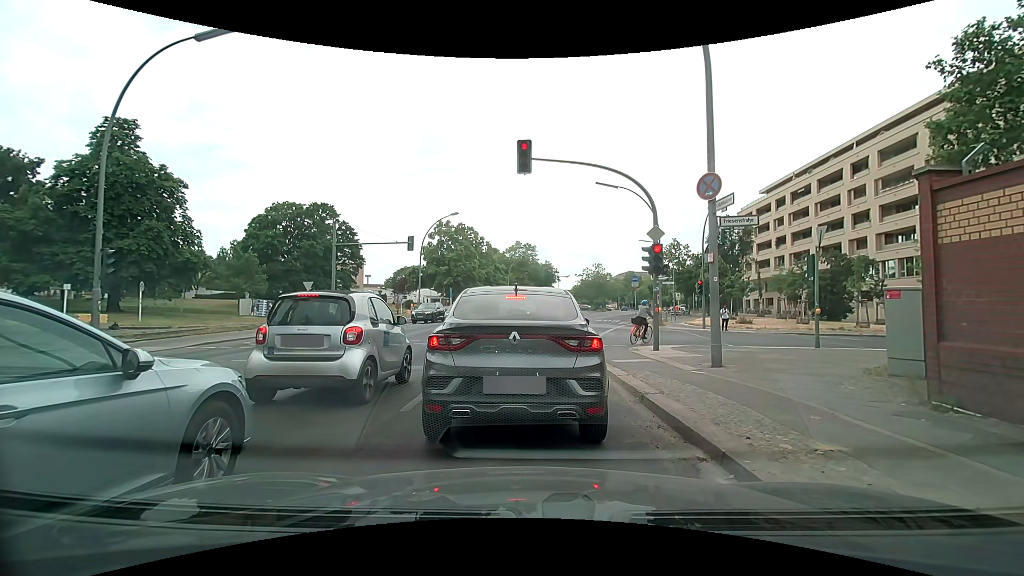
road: secondary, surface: asphalt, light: Day
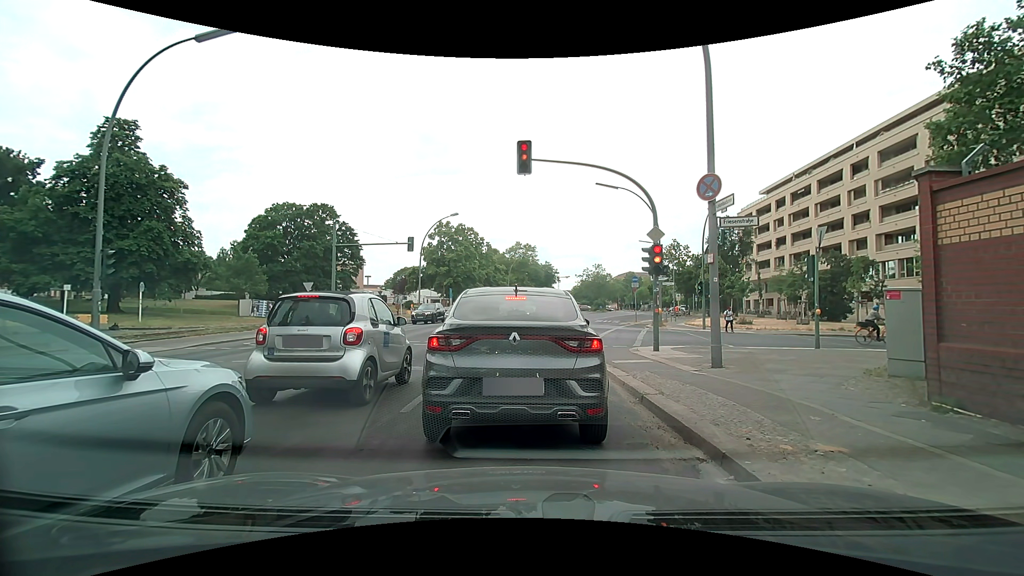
(0.0, +0.1) m; 0°
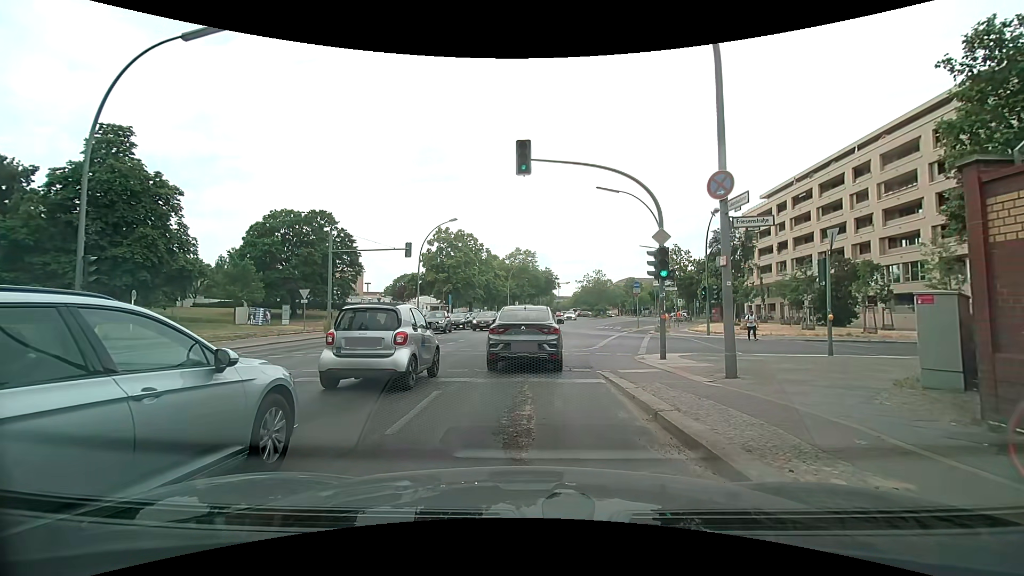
(0.0, +0.8) m; 0°
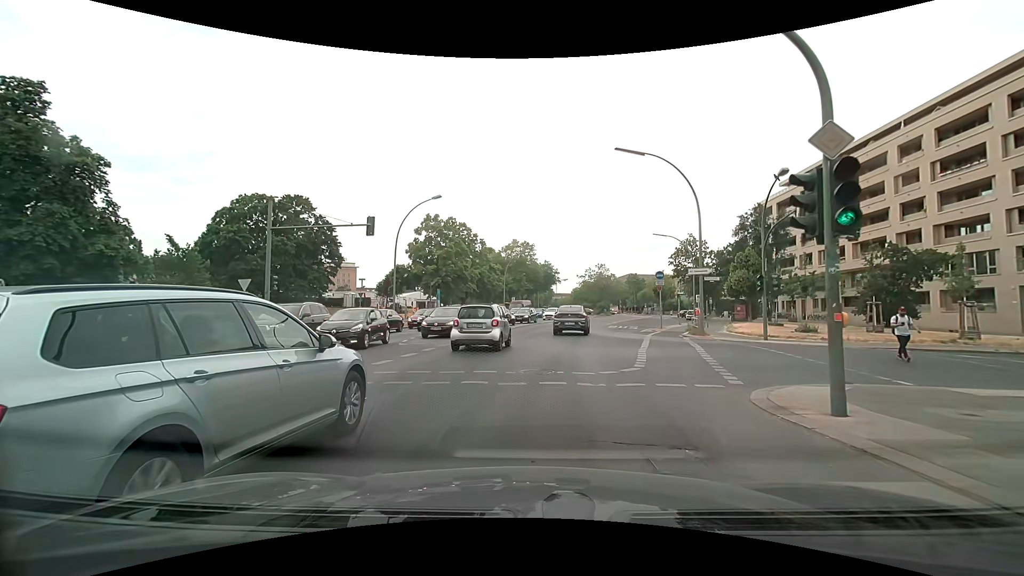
(+0.1, +8.4) m; +2°
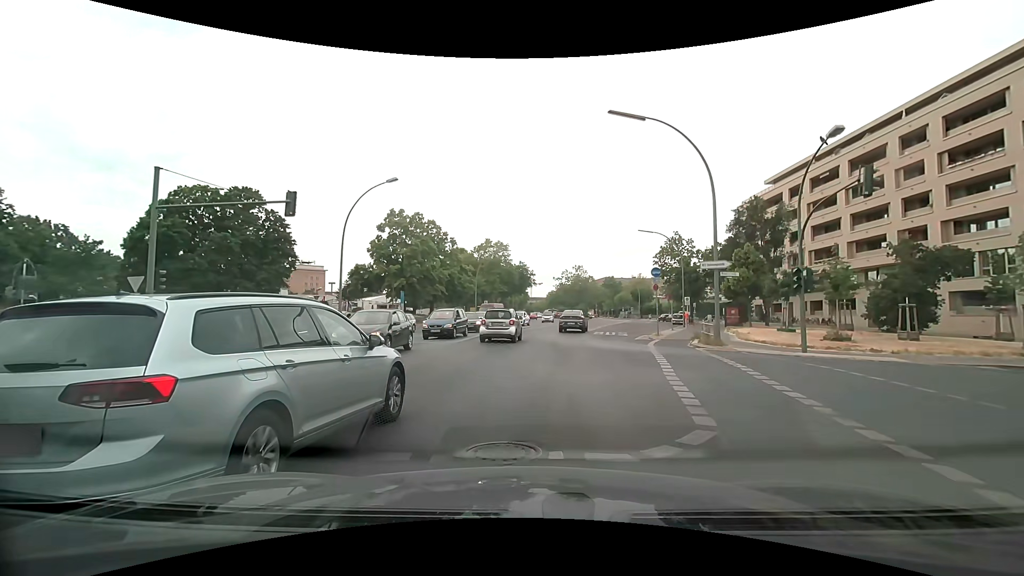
(+0.1, +6.2) m; +3°
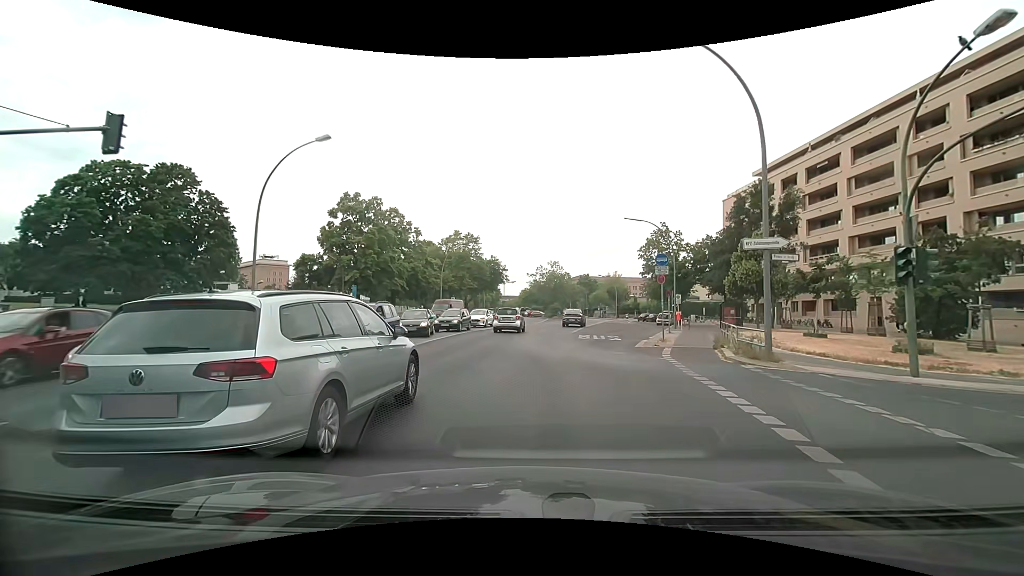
(+0.1, +7.2) m; +3°
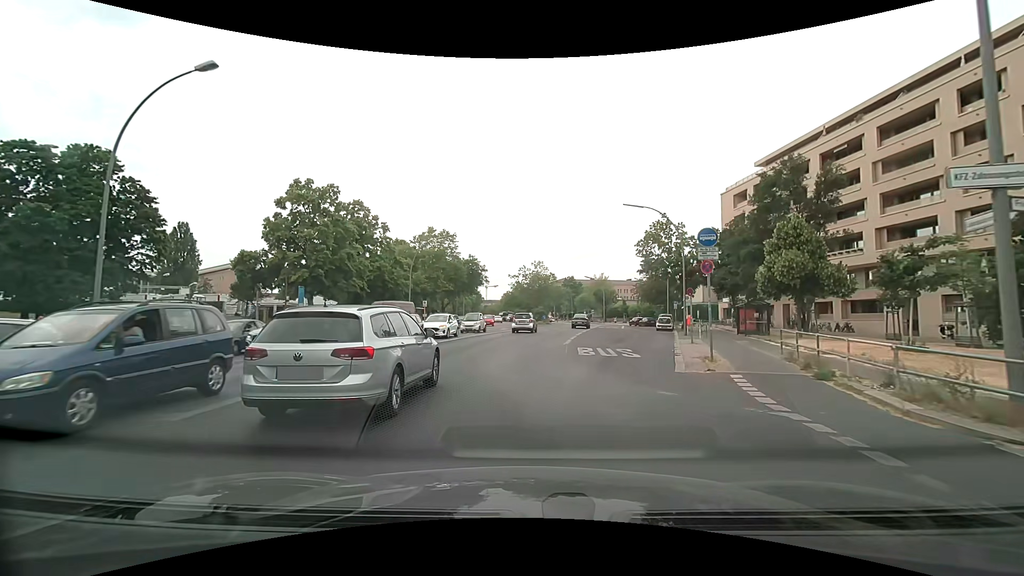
(+0.1, +8.2) m; +1°
